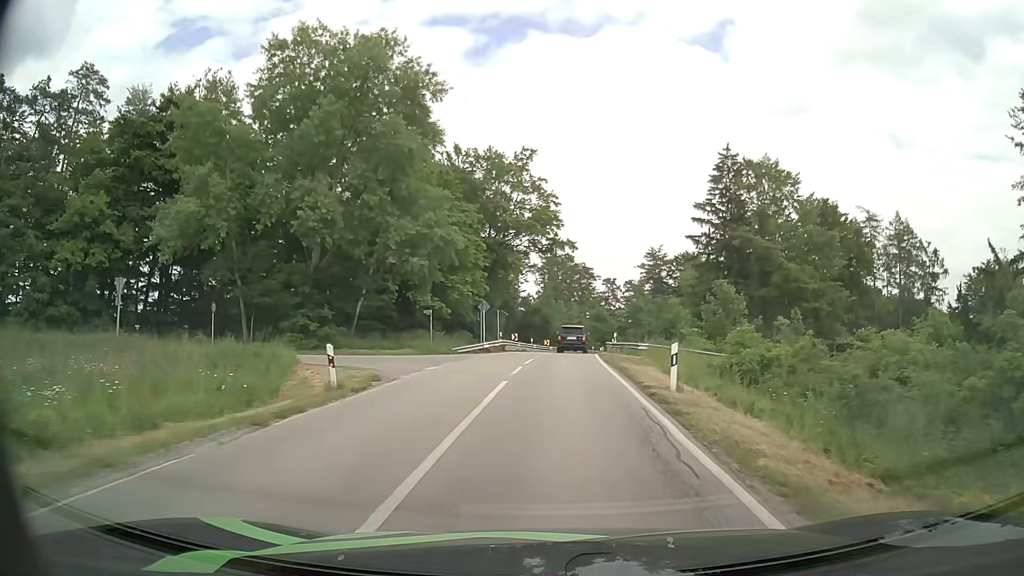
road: secondary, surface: asphalt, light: Day
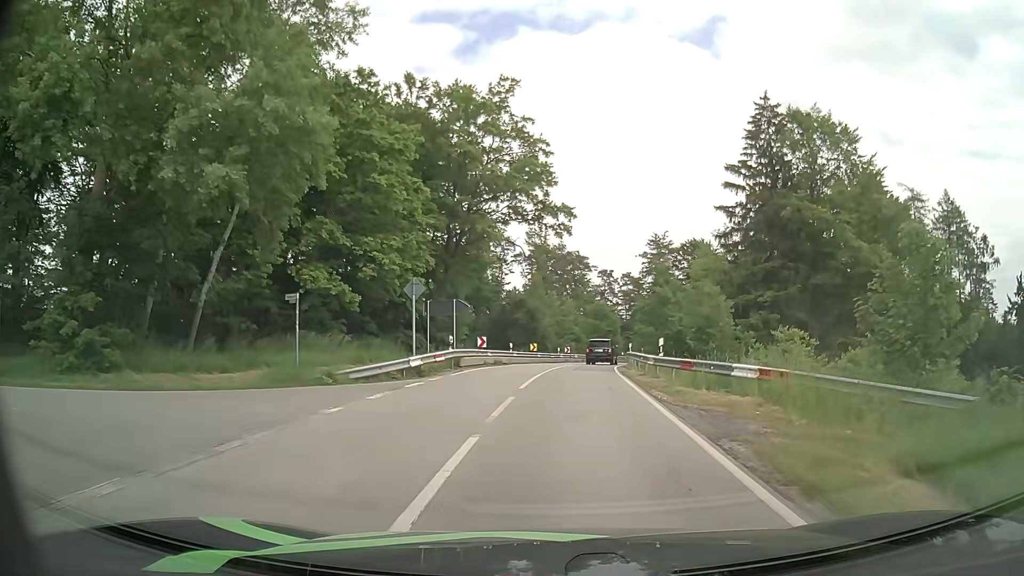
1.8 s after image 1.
(0.0, +19.3) m; +1°
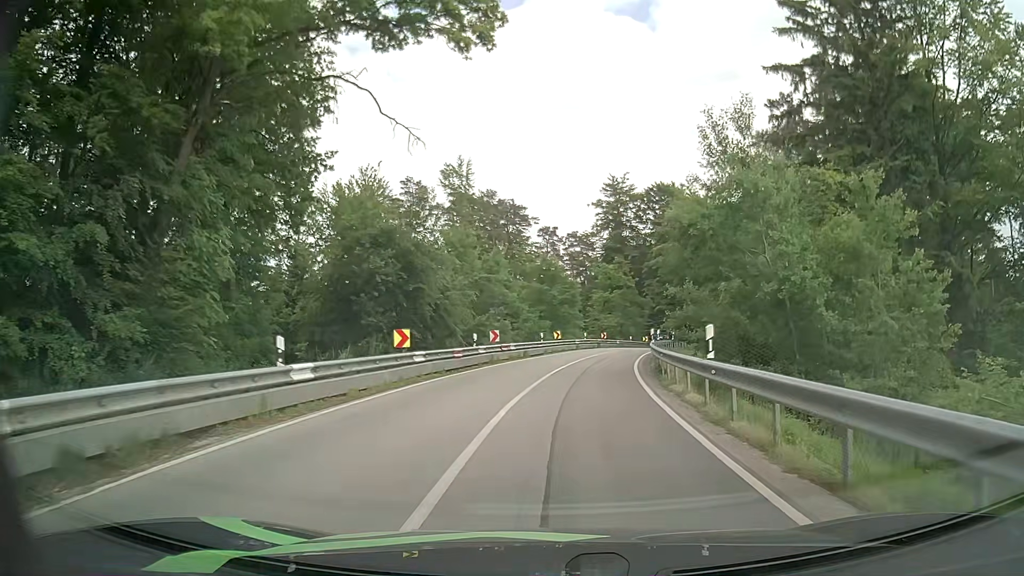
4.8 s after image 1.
(+1.2, +30.4) m; +6°
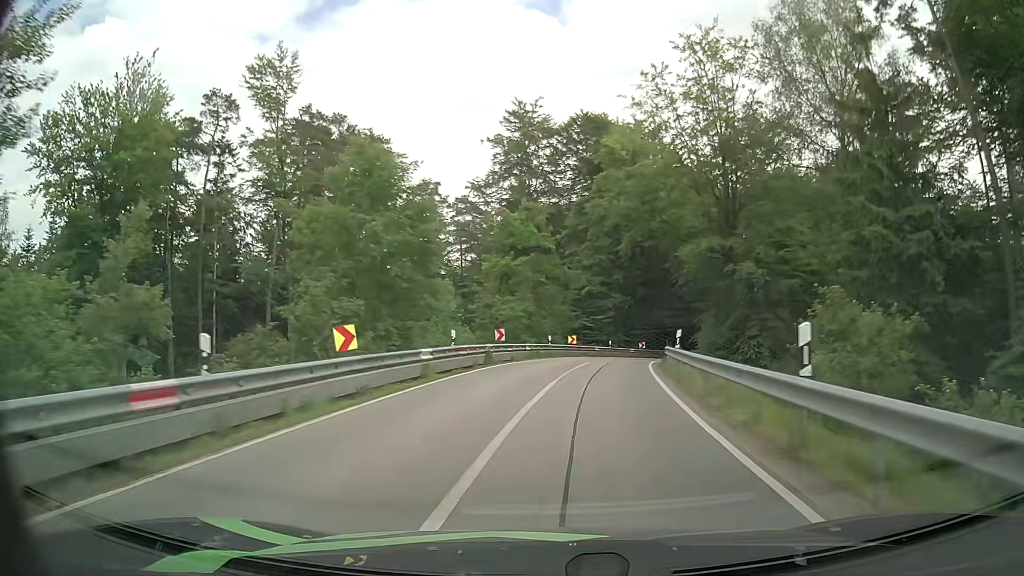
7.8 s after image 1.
(+2.1, +33.0) m; +8°
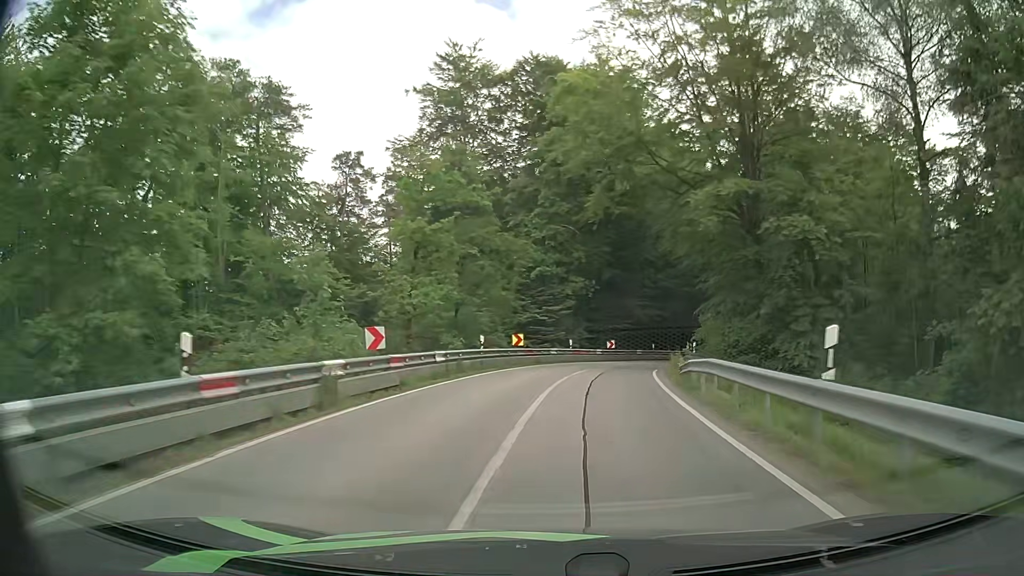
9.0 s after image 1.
(+0.6, +14.4) m; +5°
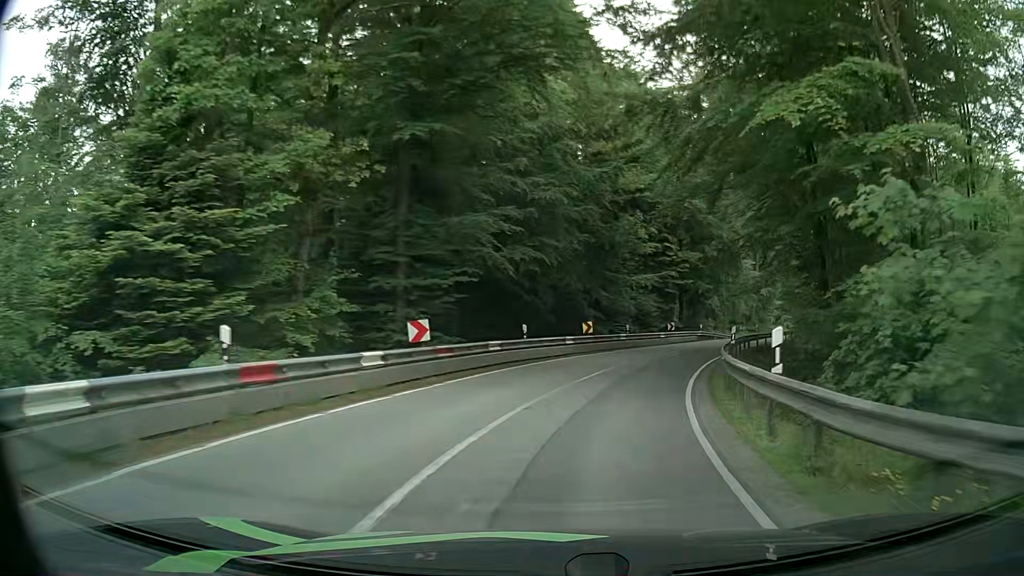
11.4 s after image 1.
(+2.8, +29.8) m; +12°
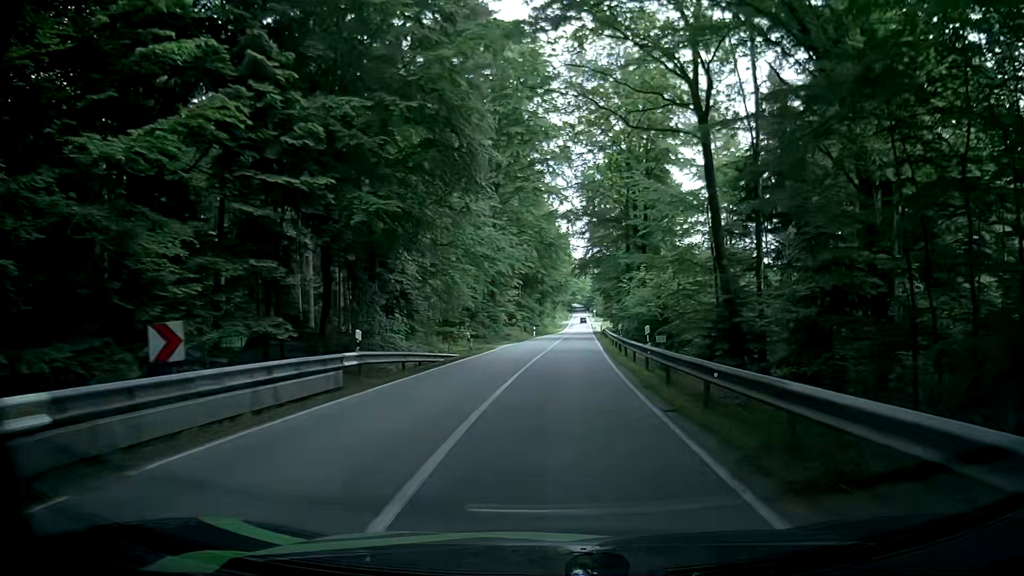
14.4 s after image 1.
(+9.3, +37.2) m; +26°
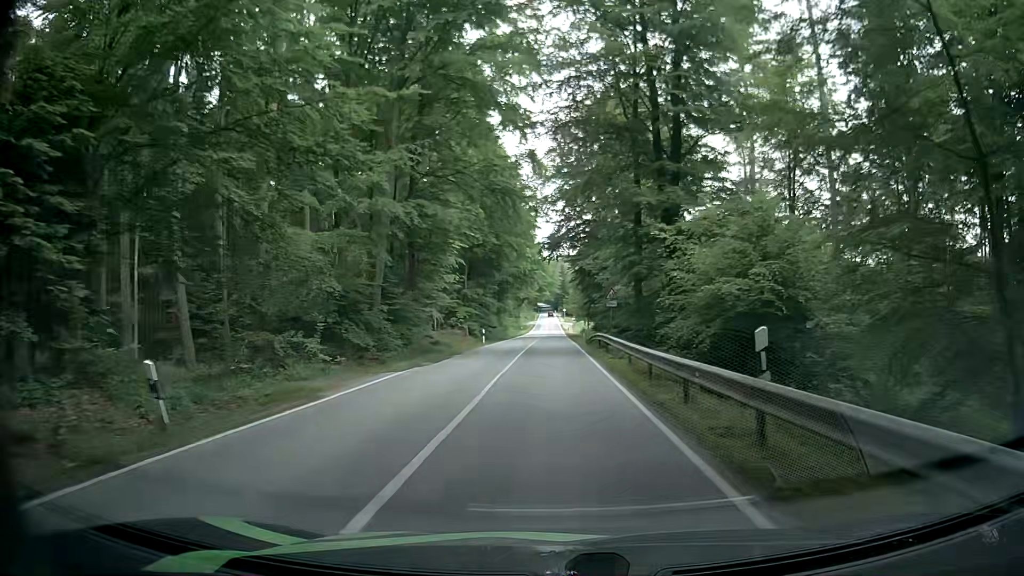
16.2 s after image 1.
(+0.7, +23.9) m; +4°
(0, +10) (0, +20) (0, +30) (0, +40) (0, +50) (0, +60) (-1, +70) (-1, +80) (-1, +90) (-1, +100) m
